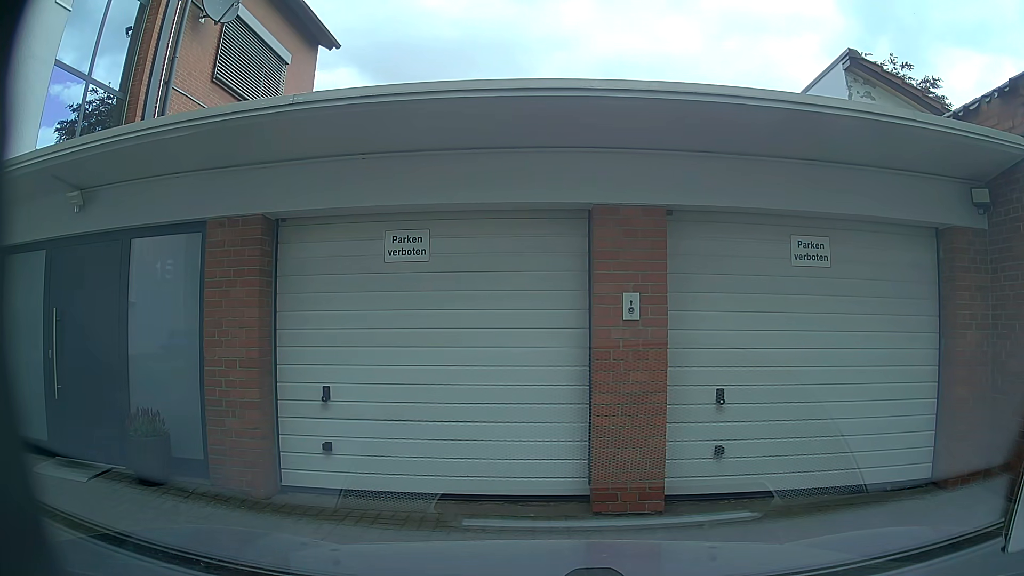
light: Day
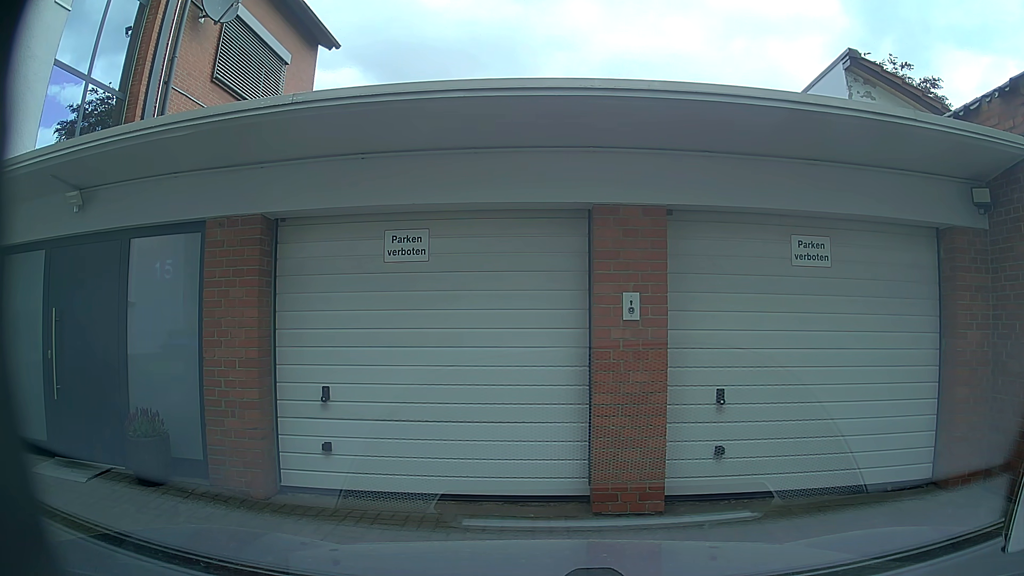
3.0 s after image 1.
(0.0, +0.1) m; 0°
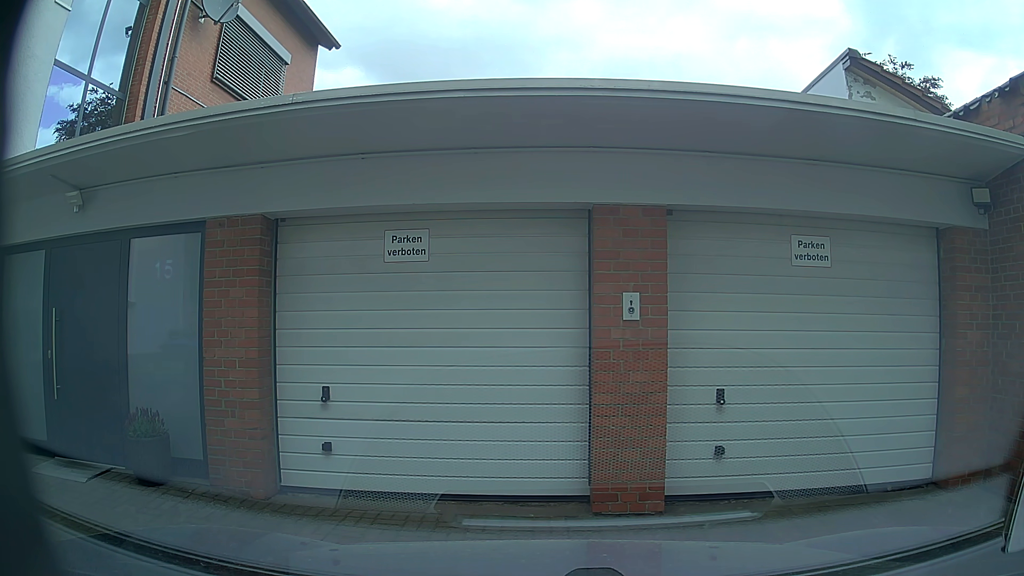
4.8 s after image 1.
(0.0, 0.0) m; 0°
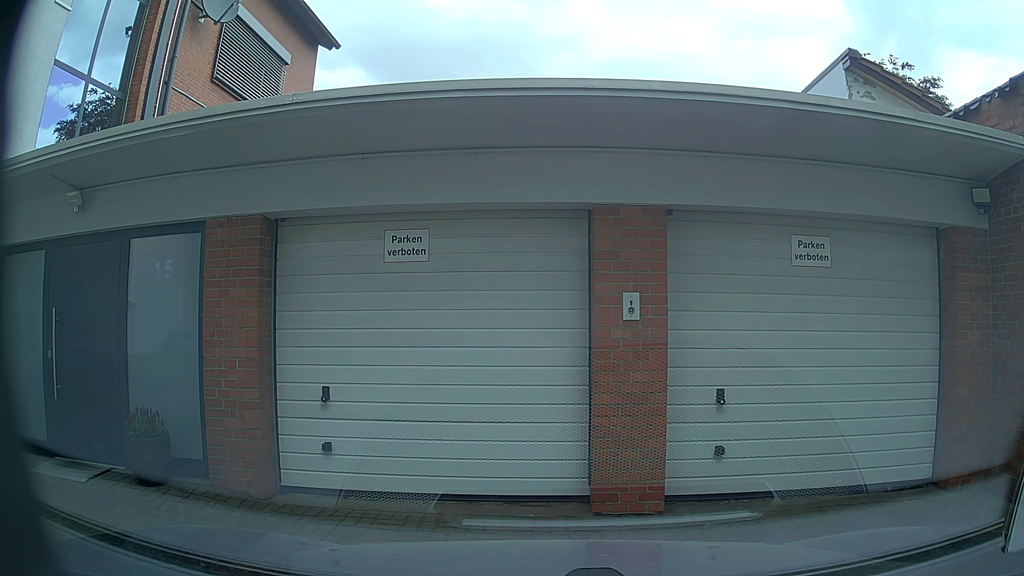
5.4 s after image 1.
(0.0, 0.0) m; 0°
